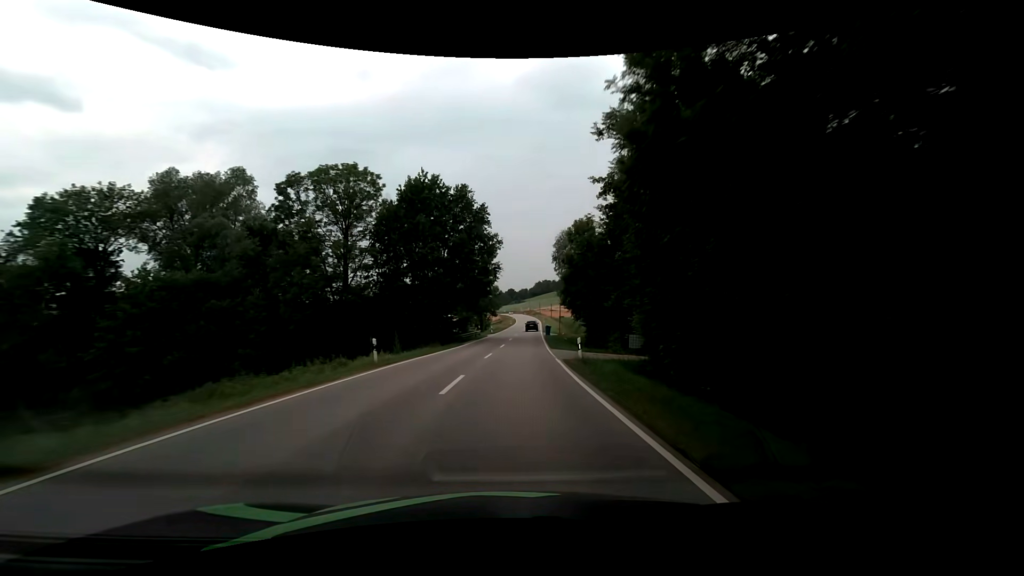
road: secondary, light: Day
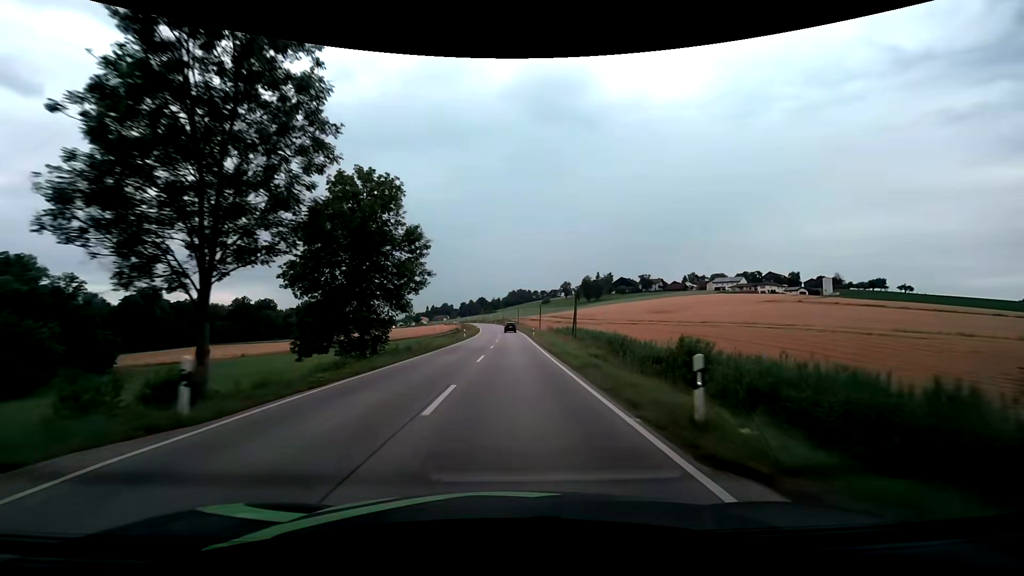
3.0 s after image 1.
(+2.5, +62.4) m; +3°
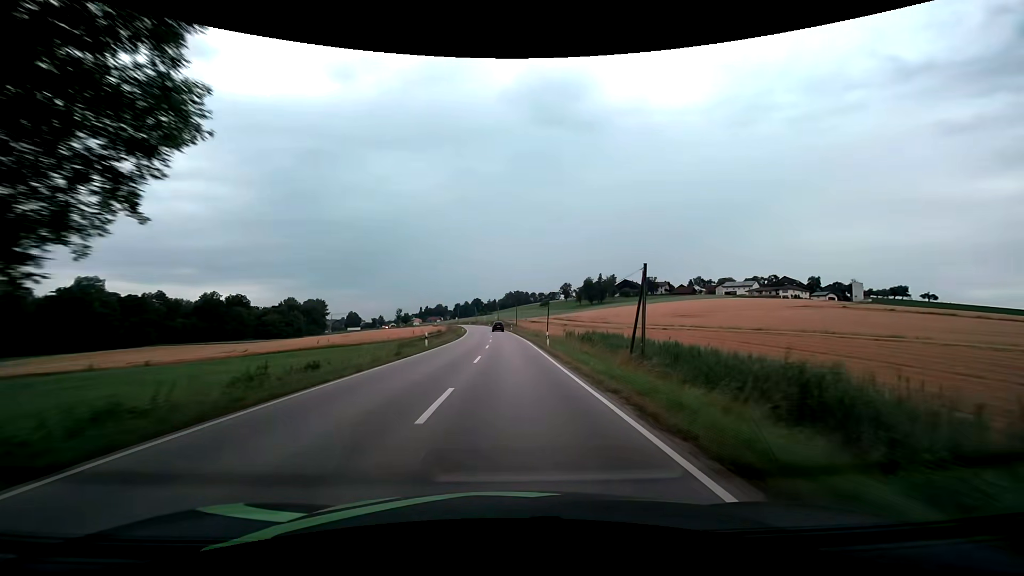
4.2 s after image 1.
(+0.1, +24.7) m; +1°
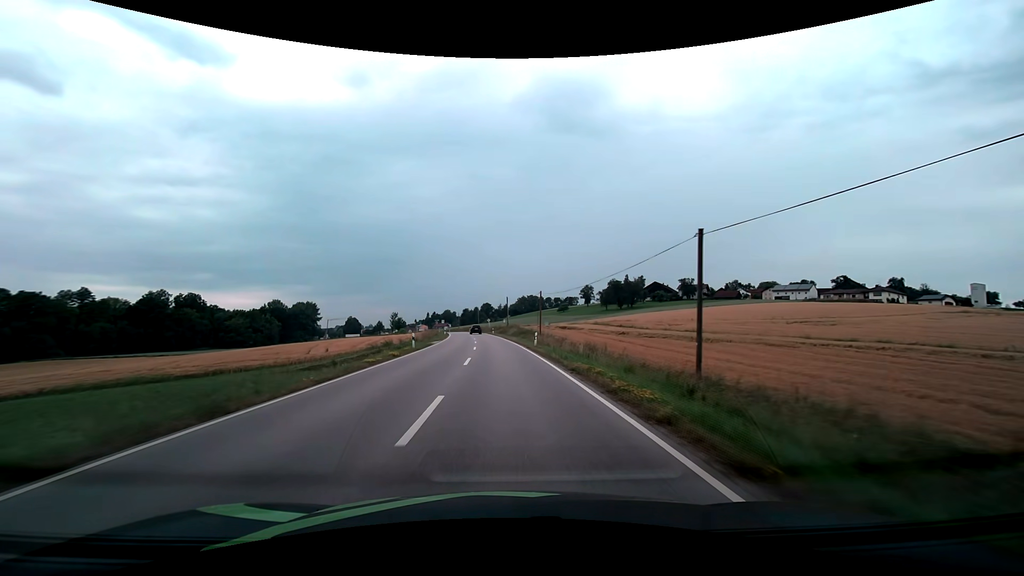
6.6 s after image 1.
(-0.3, +49.4) m; -1°
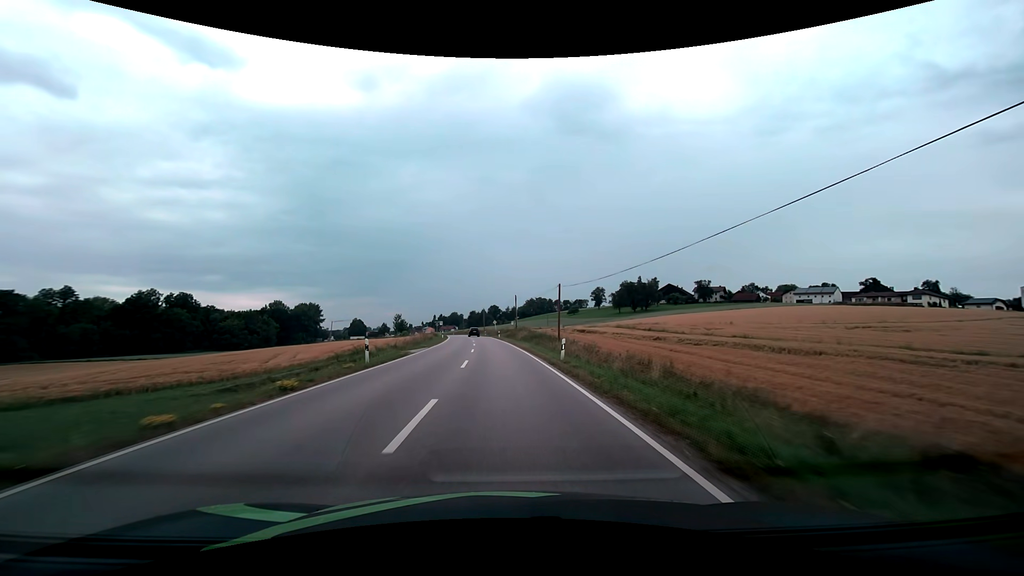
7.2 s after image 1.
(-0.1, +12.3) m; -1°
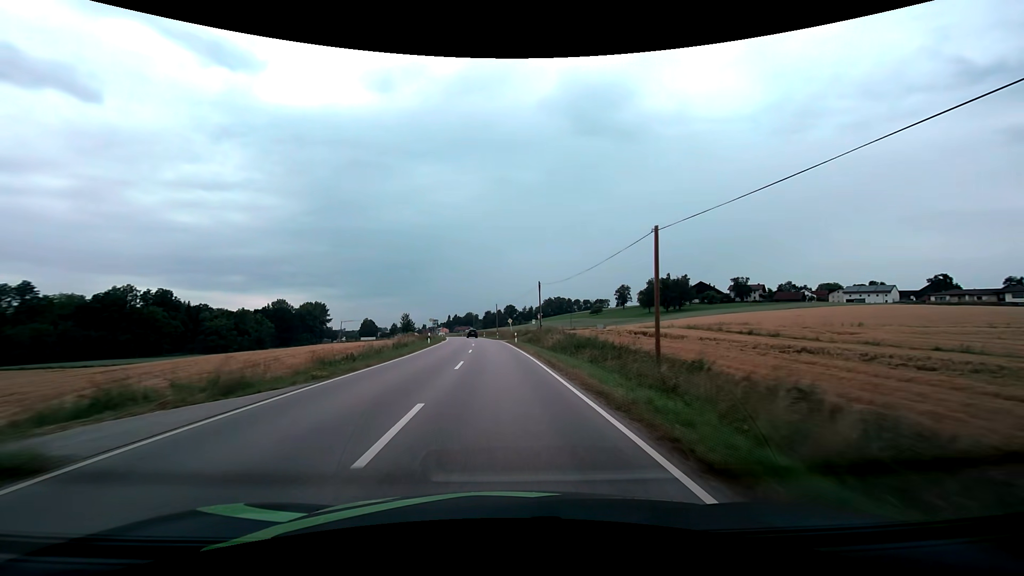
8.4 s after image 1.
(-0.3, +24.6) m; -2°
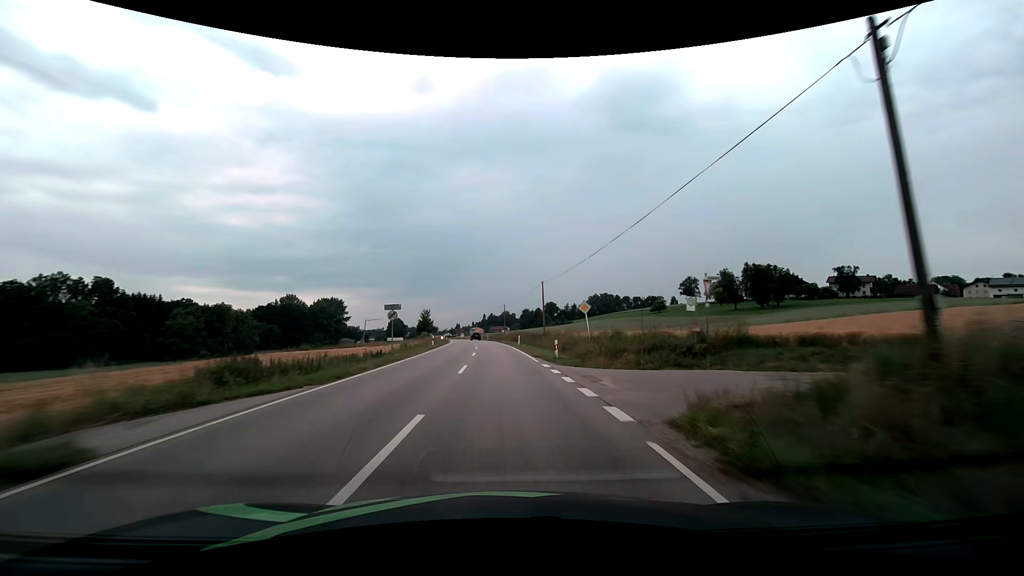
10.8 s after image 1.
(-1.8, +49.4) m; -4°
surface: asphalt
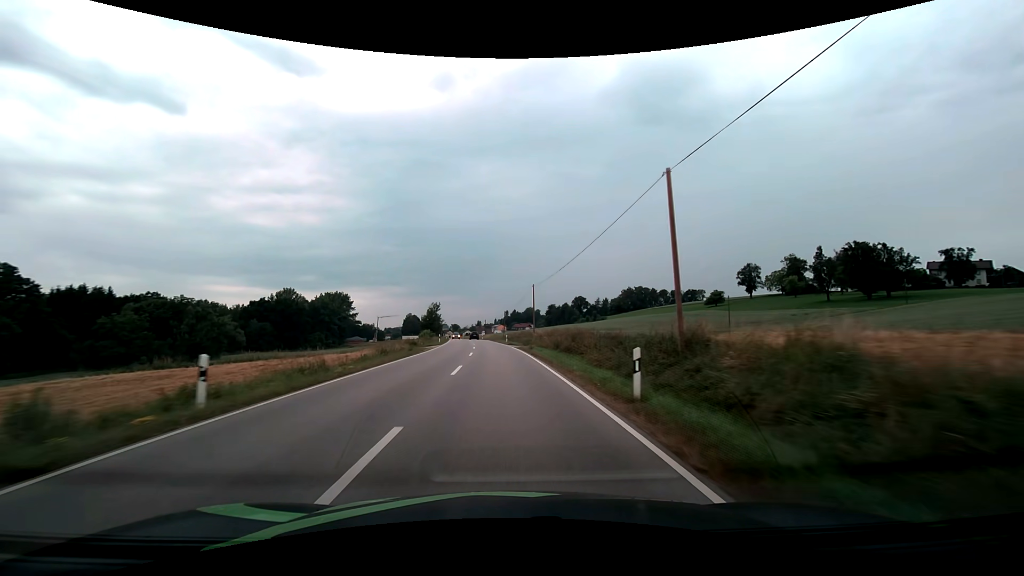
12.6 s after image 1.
(-0.9, +37.3) m; -3°
(0, +10) (0, +20) (-1, +30) (-1, +40) (-2, +50) (-2, +60) (-3, +70) (-4, +80) (-6, +90) (-7, +100) m
